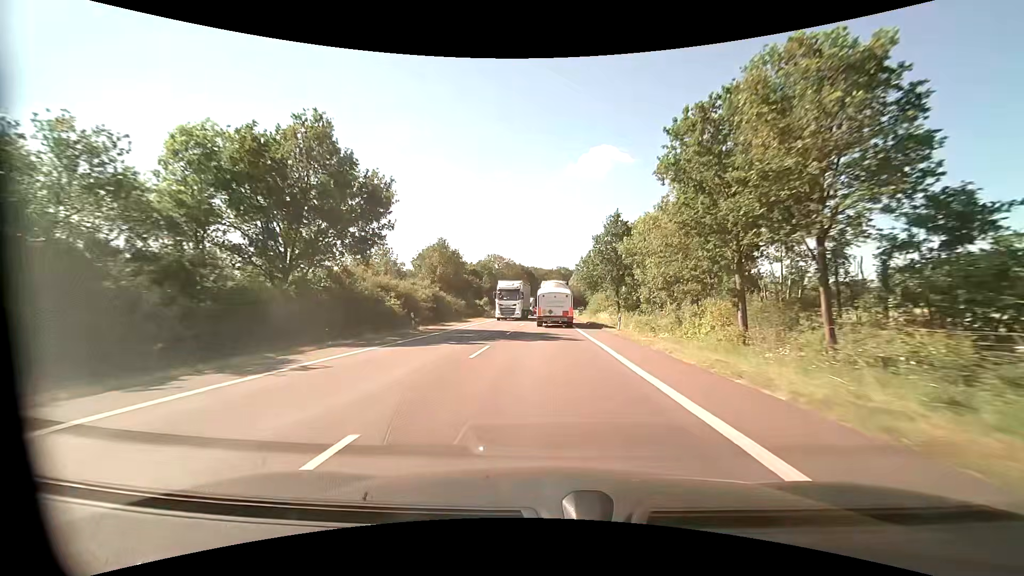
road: primary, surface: asphalt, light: Day
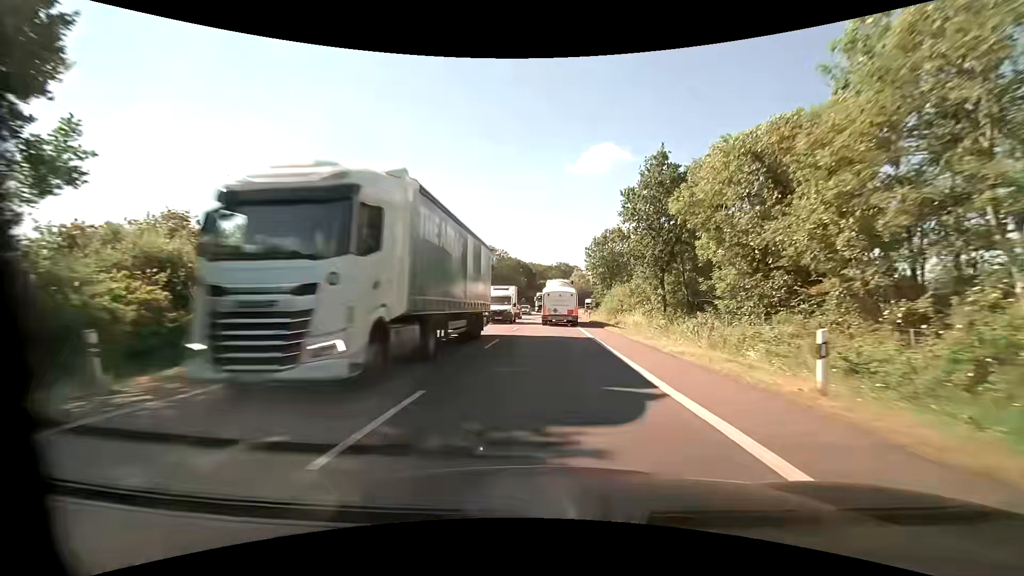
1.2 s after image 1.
(-0.1, +21.6) m; 0°
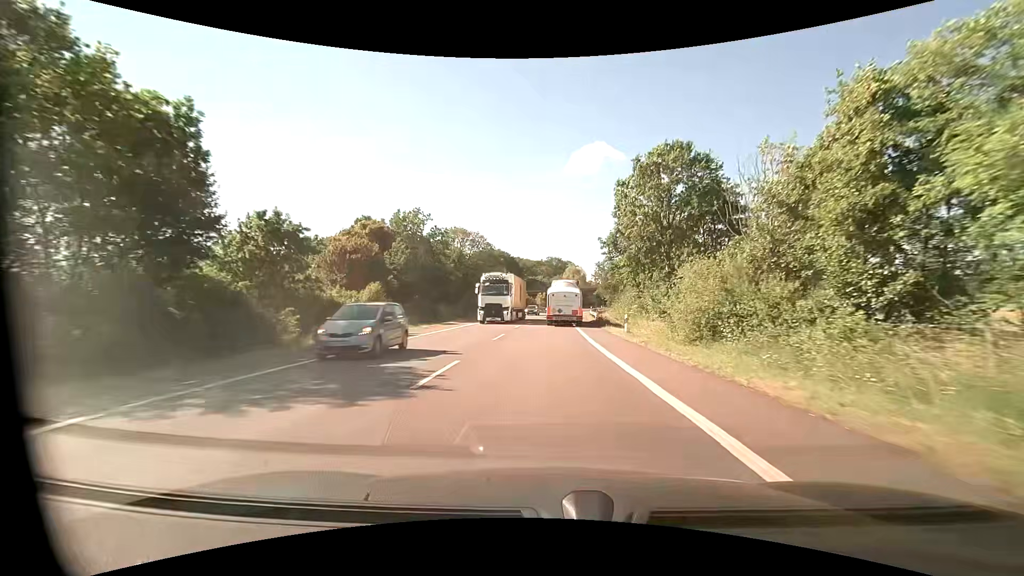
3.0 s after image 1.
(+0.3, +32.4) m; +1°
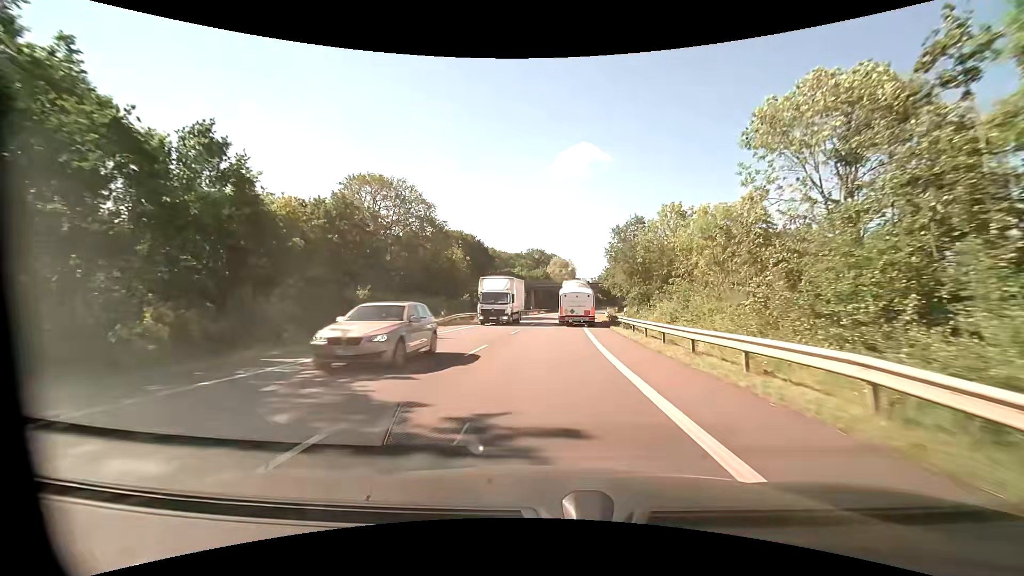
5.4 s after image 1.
(+0.5, +43.4) m; +2°
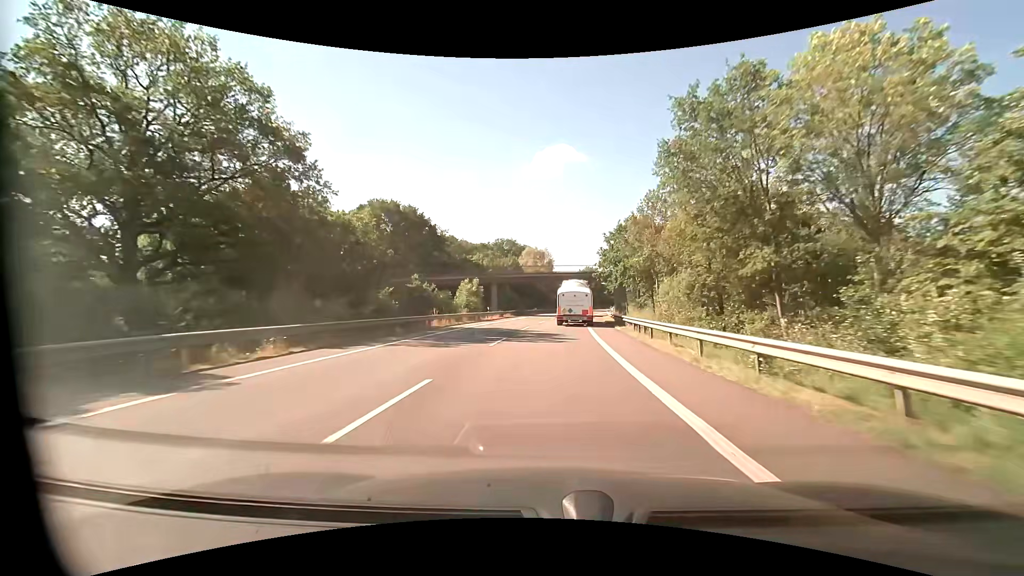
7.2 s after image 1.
(+0.8, +32.8) m; +3°
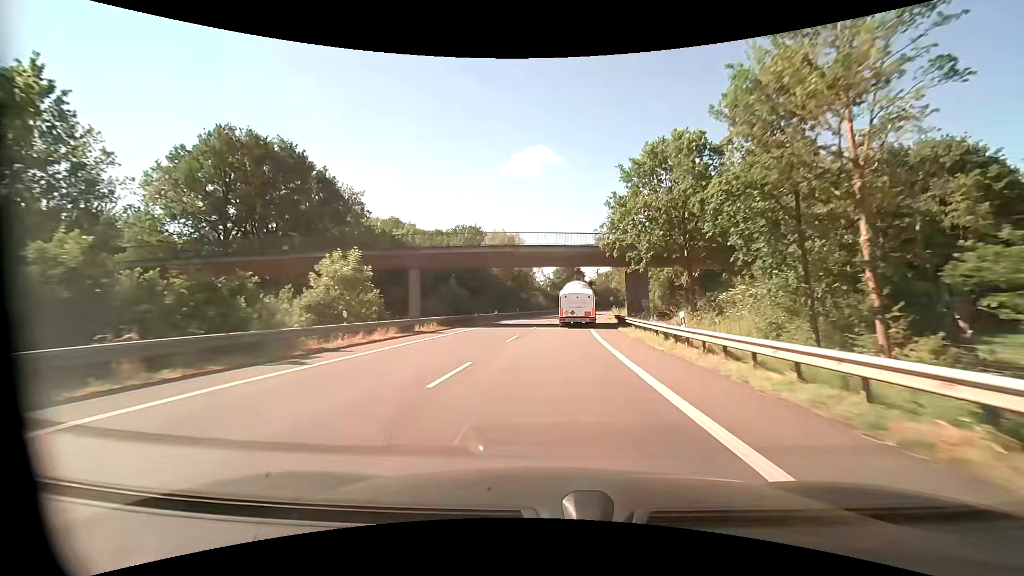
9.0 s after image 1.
(+1.1, +32.9) m; +3°
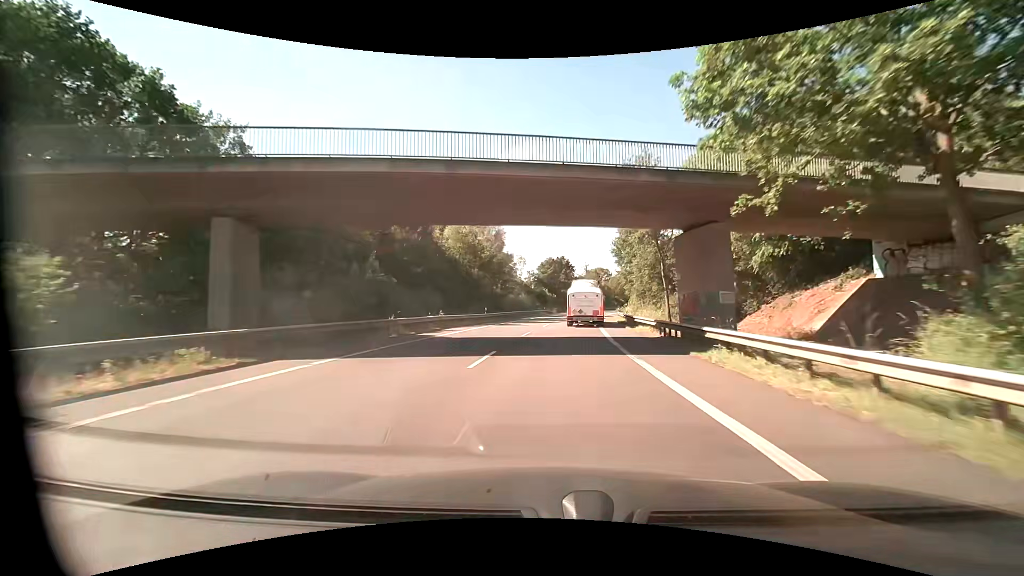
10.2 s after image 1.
(+0.3, +22.0) m; +2°
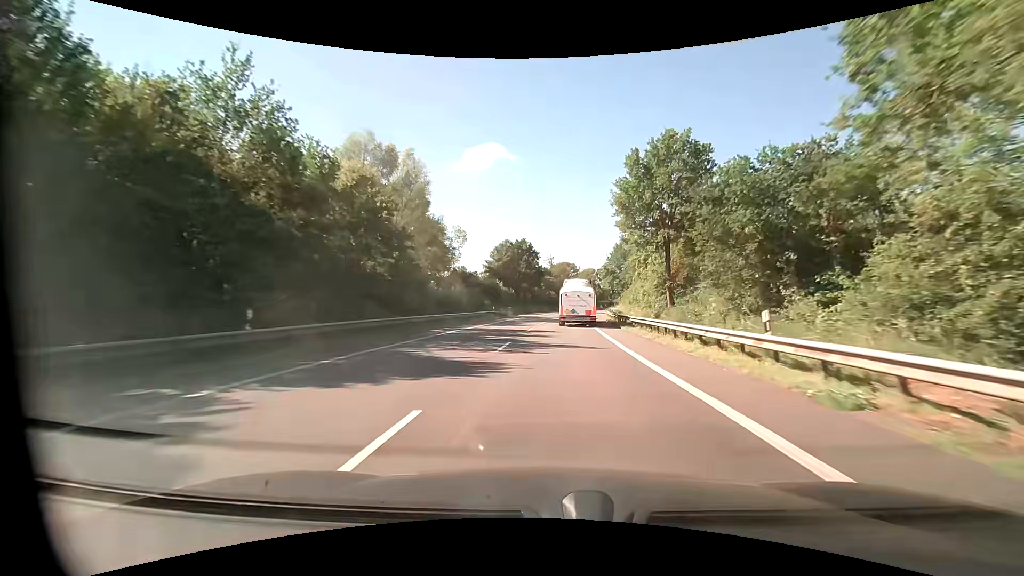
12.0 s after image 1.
(+1.2, +32.9) m; +4°
(0, +10) (+1, +20) (+1, +30) (+2, +40) (+3, +50) (+4, +60) (+5, +70) (+6, +80) (+7, +90) (+9, +100) m
